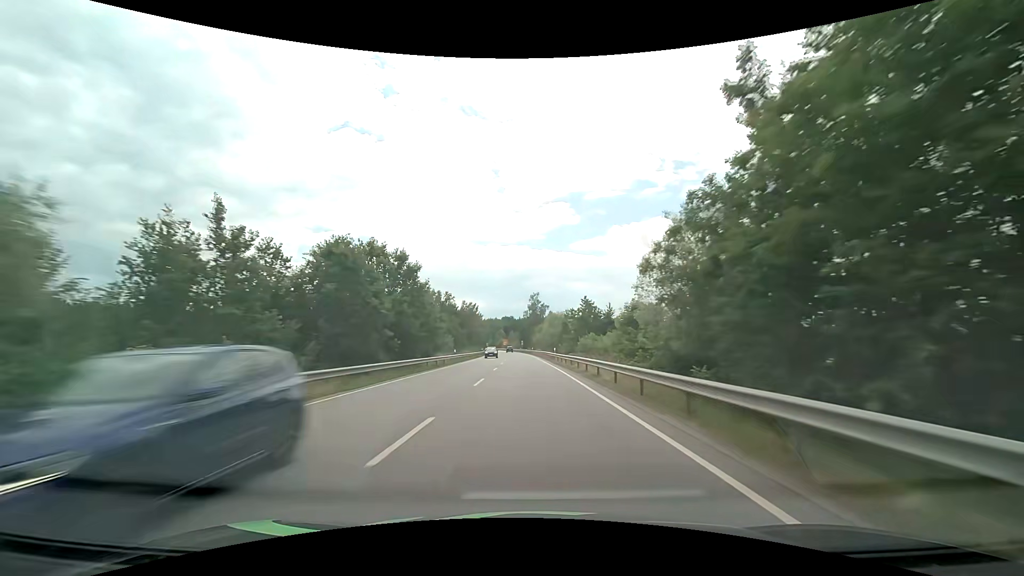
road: primary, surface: asphalt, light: Day
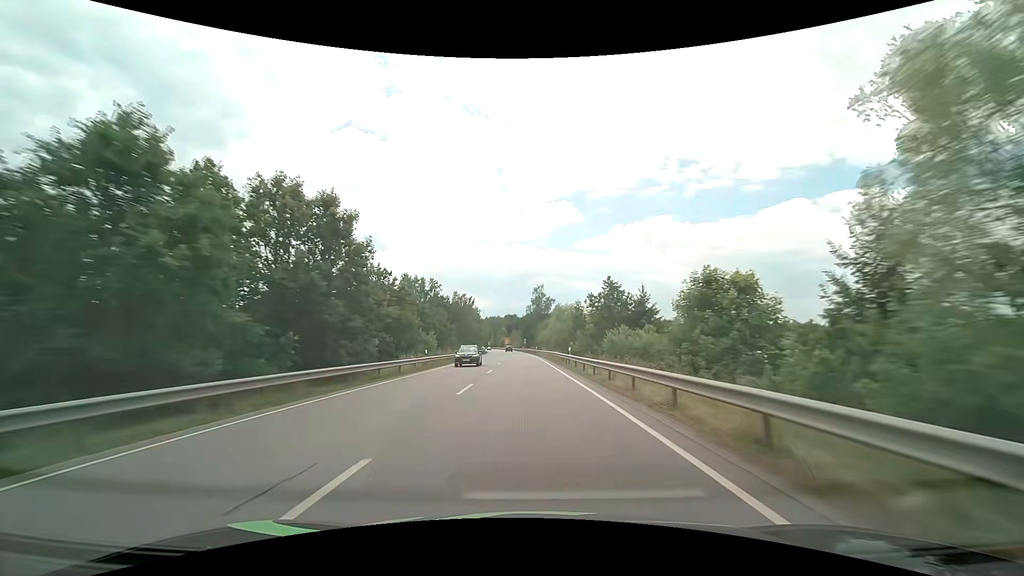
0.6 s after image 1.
(-0.1, +15.6) m; -1°
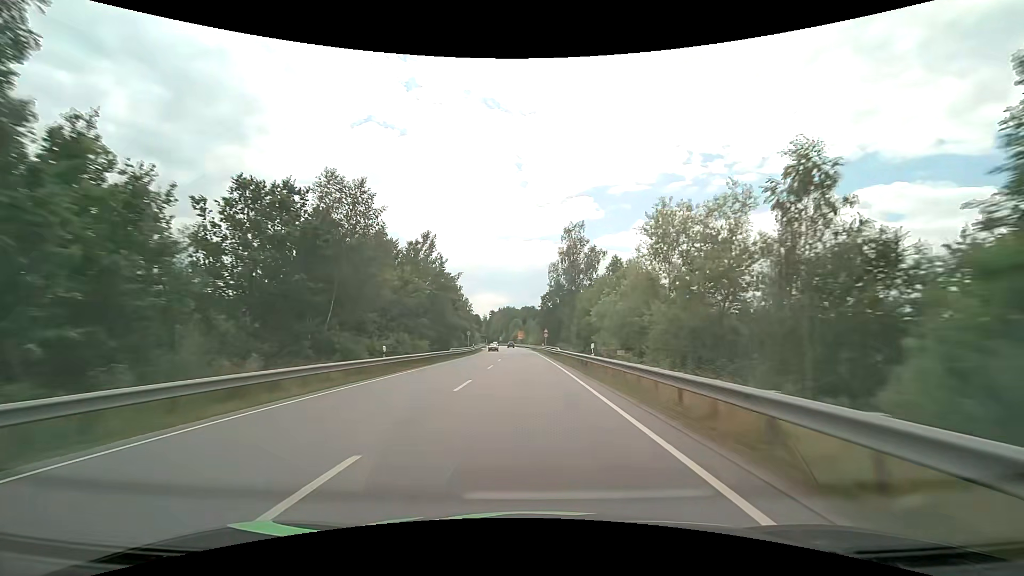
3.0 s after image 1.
(-0.8, +59.8) m; -2°
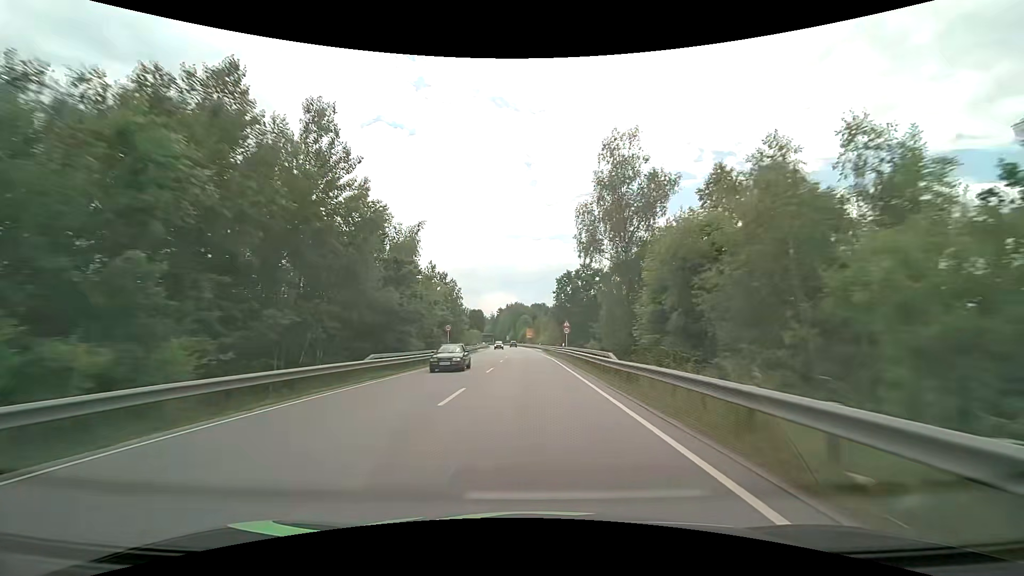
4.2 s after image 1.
(-0.3, +27.0) m; -1°
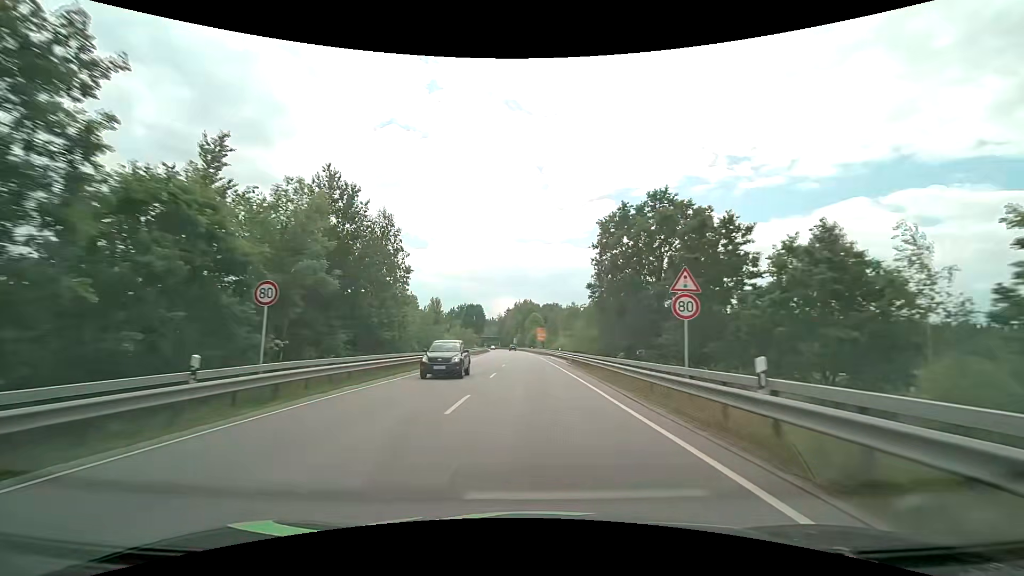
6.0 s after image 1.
(-0.3, +36.5) m; -1°
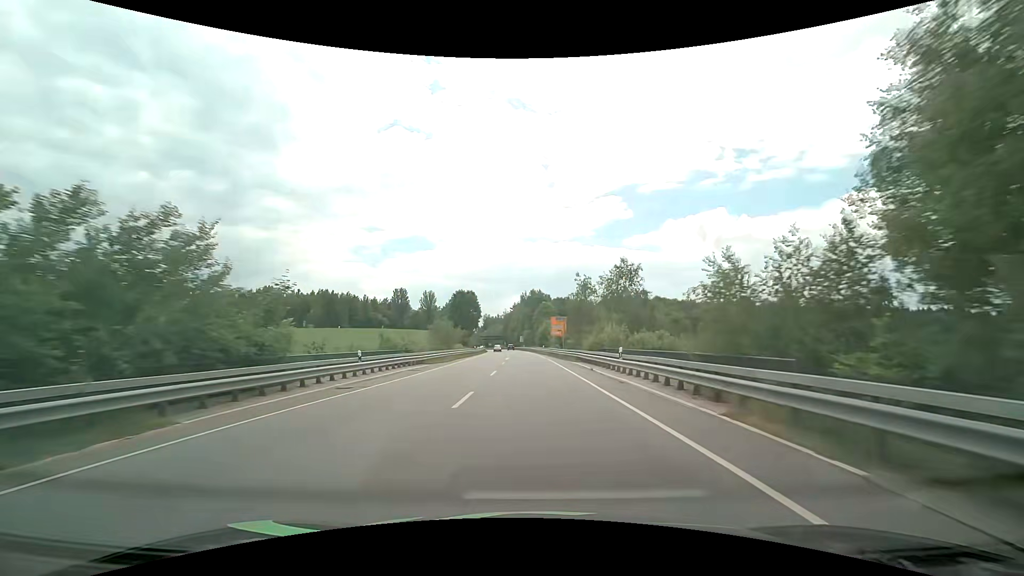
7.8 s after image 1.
(-0.3, +35.2) m; -1°
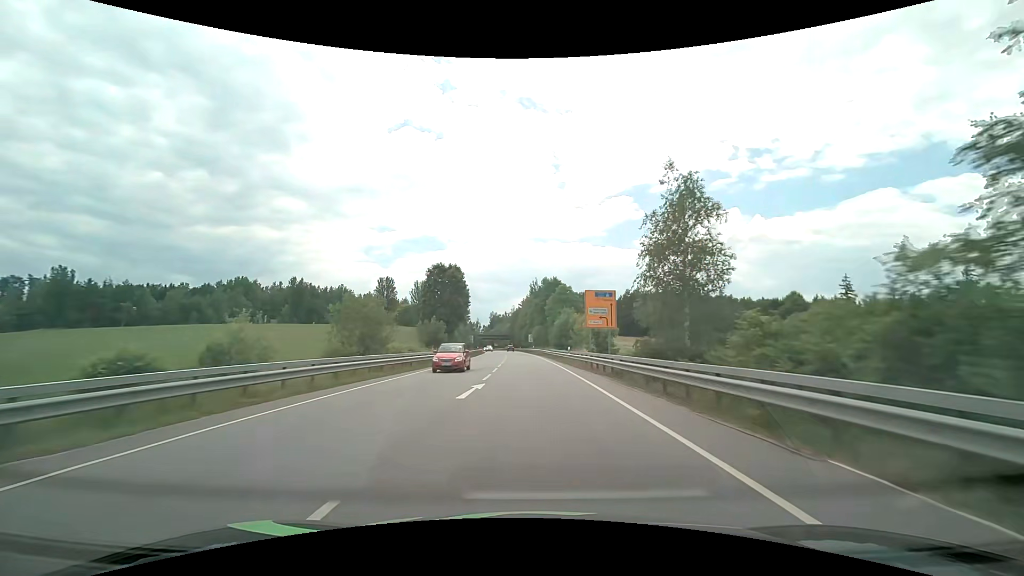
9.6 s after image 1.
(-0.5, +34.8) m; -1°
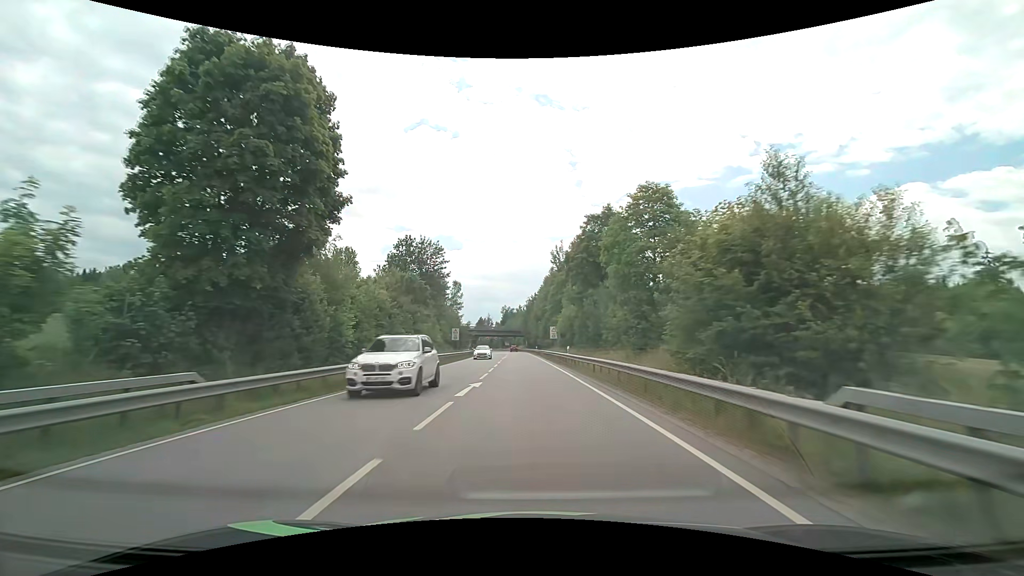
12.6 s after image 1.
(-1.0, +53.3) m; -2°
(0, +10) (0, +20) (0, +30) (-1, +40) (-1, +50) (-1, +60) (-2, +70) (-2, +80) (-2, +90) (-3, +100) m
